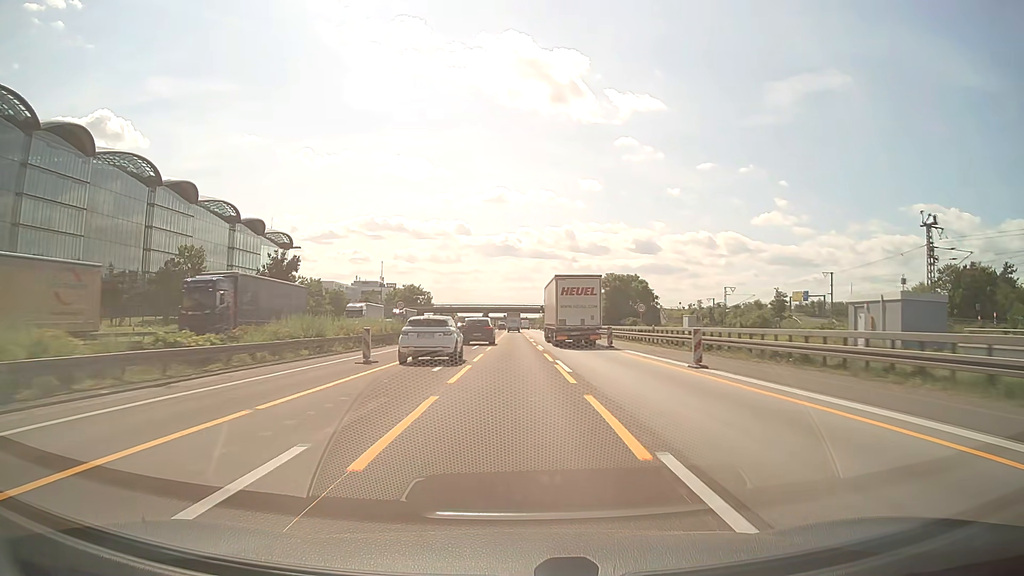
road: motorway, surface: asphalt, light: Day
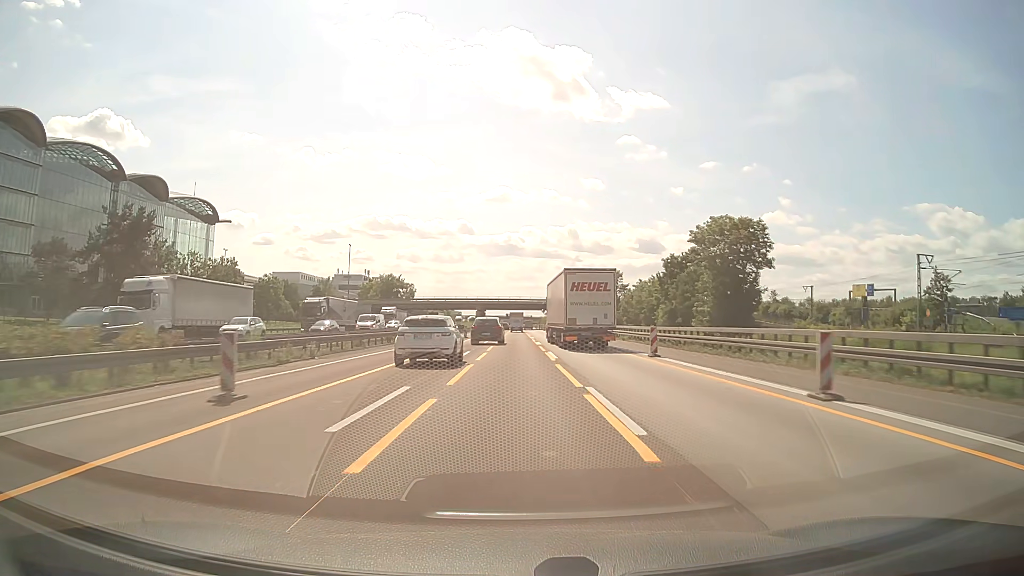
(0.0, +46.4) m; 0°
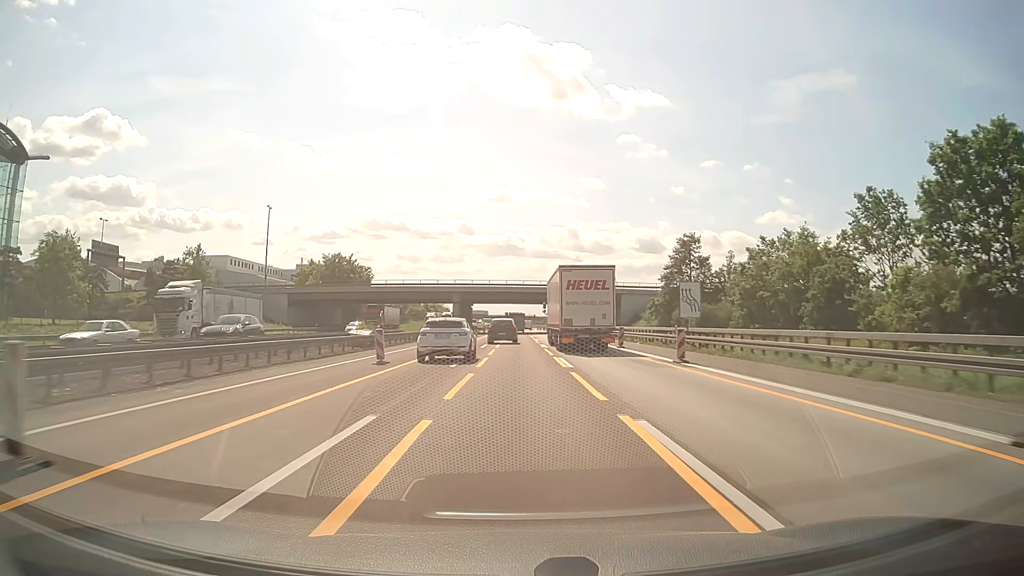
(-0.1, +58.3) m; 0°
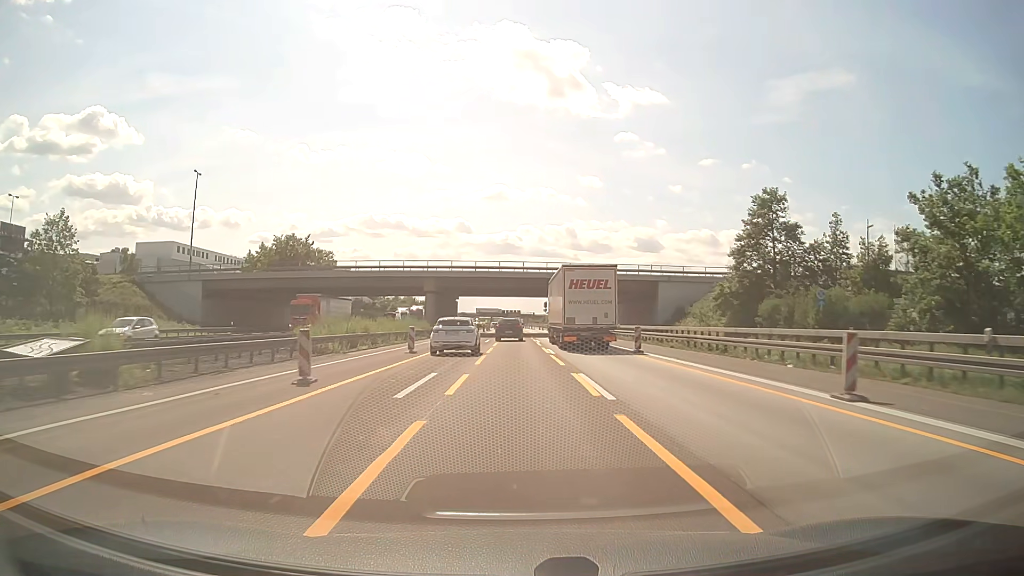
(+0.1, +27.4) m; 0°
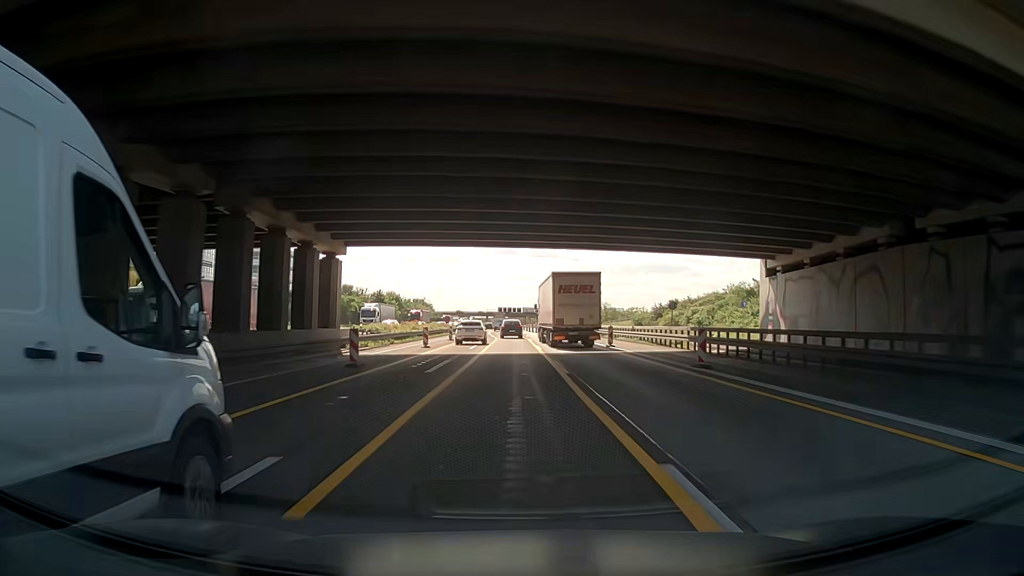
(+0.2, +65.1) m; 0°
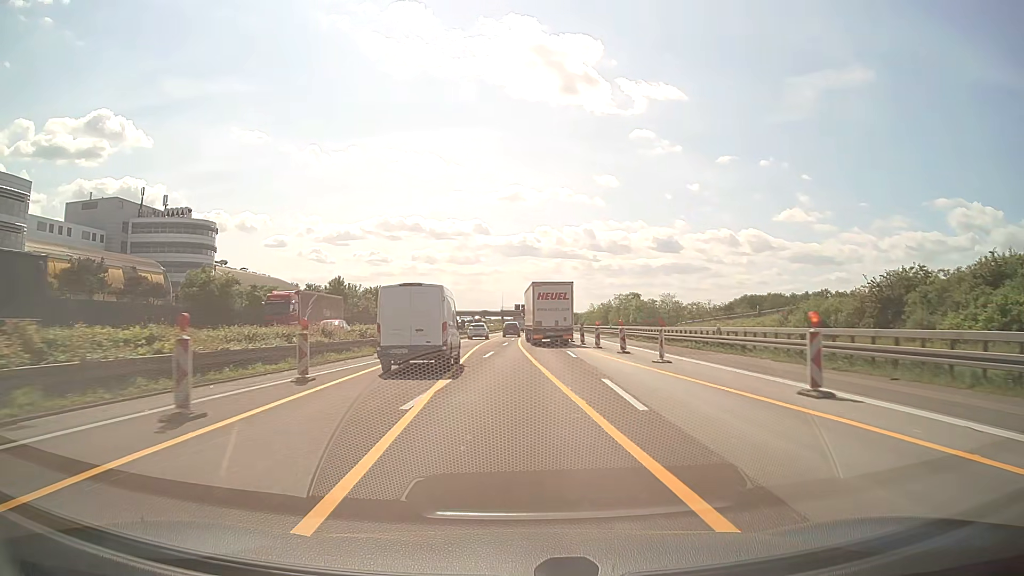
(-0.4, +61.6) m; -2°
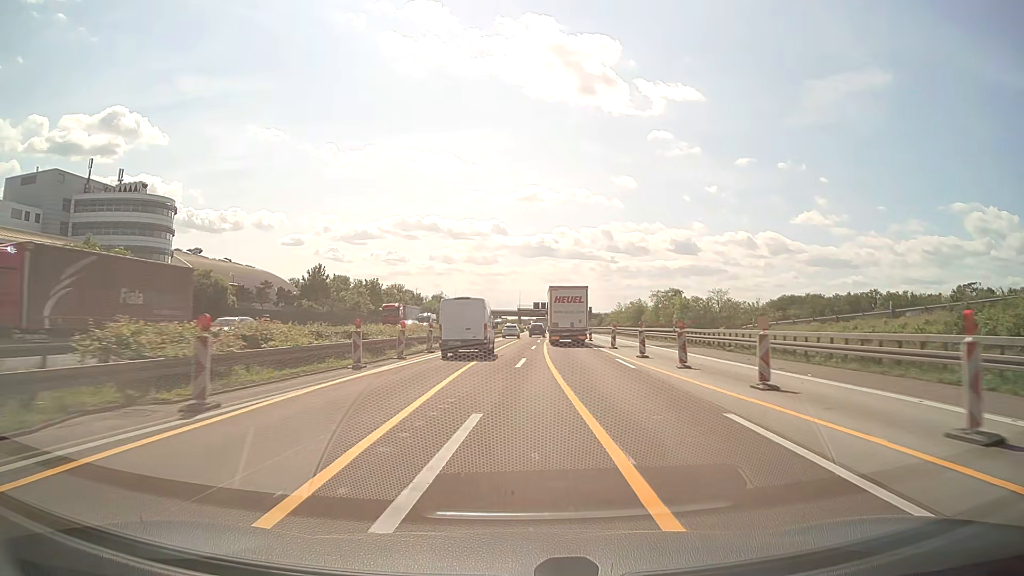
(-0.4, +24.4) m; -2°
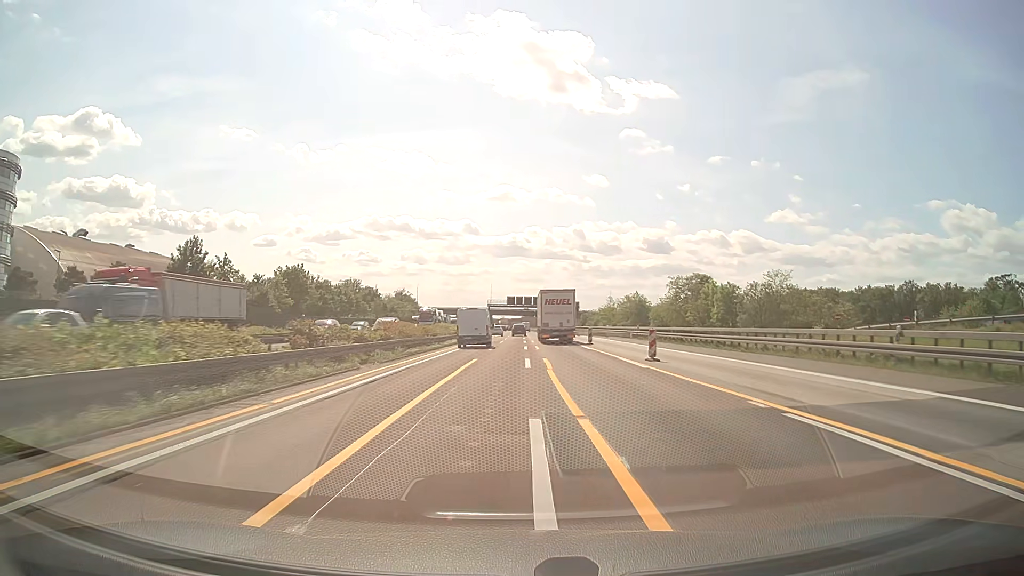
(+0.5, +36.5) m; +2°
(0, +10) (0, +20) (0, +30) (0, +40) (0, +50) (0, +60) (+1, +70) (+1, +80) (+1, +90) (+1, +100) m
